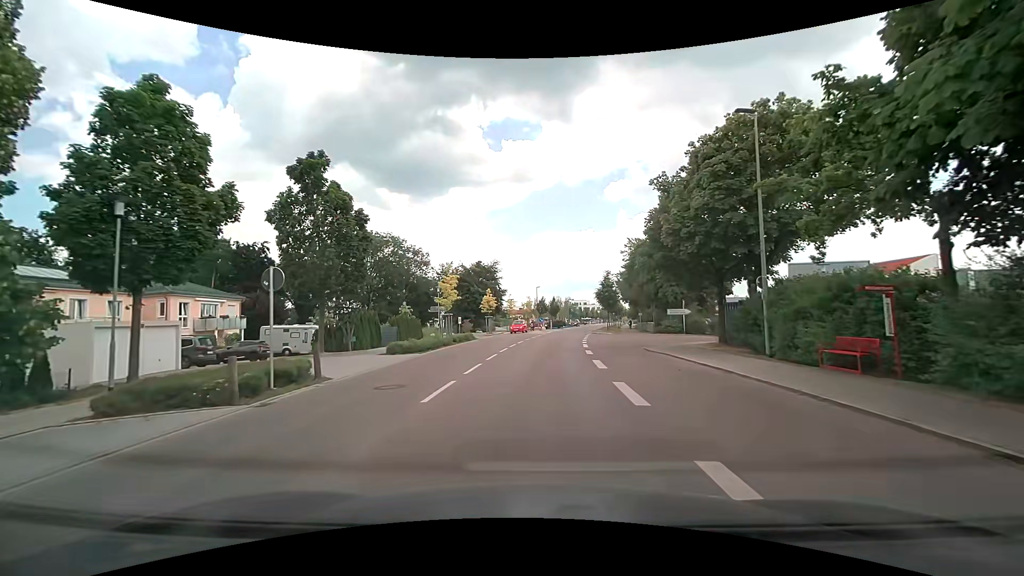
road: tertiary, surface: asphalt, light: Day
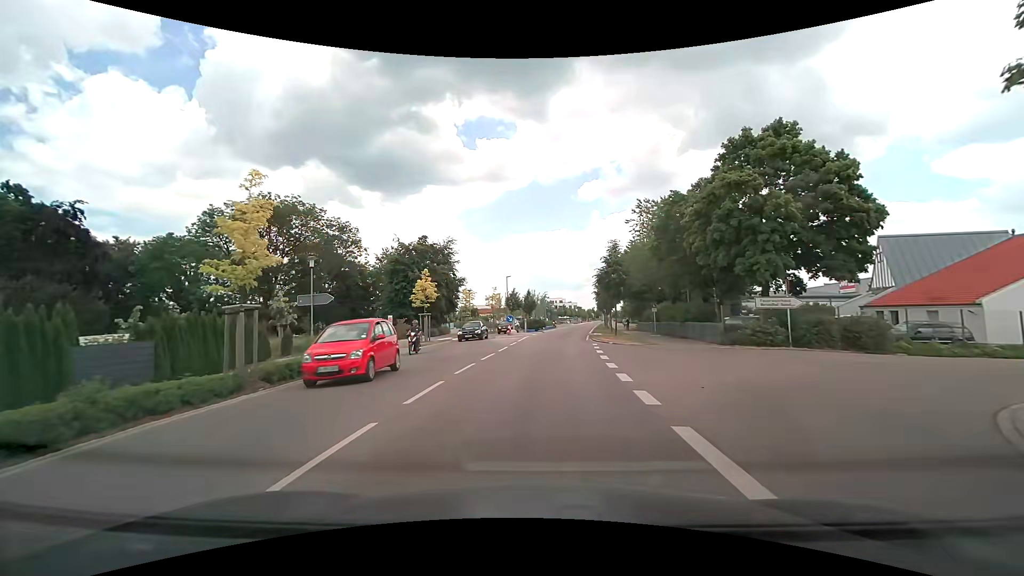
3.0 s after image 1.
(+0.6, +22.6) m; +3°
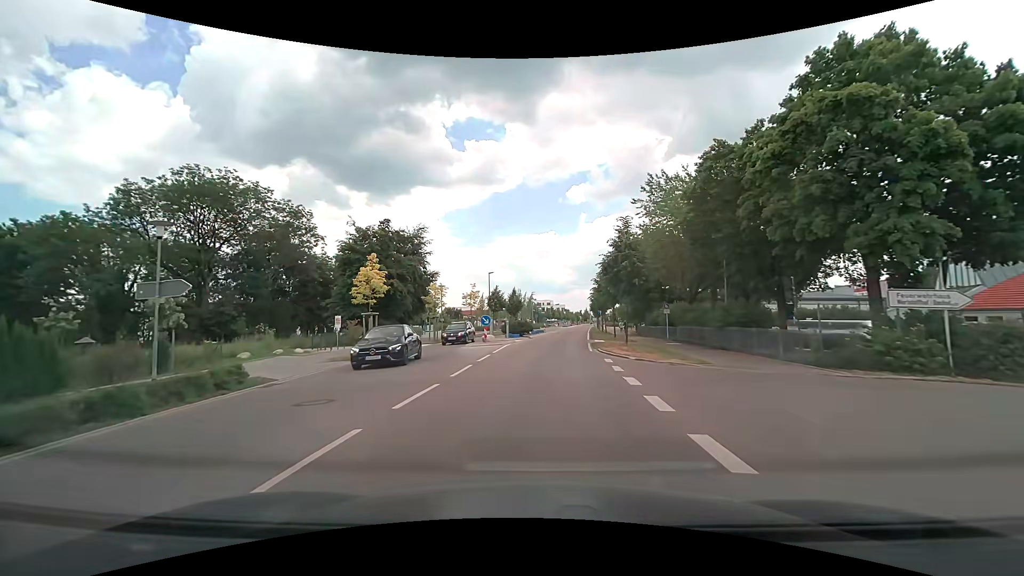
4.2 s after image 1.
(+0.1, +9.4) m; +1°
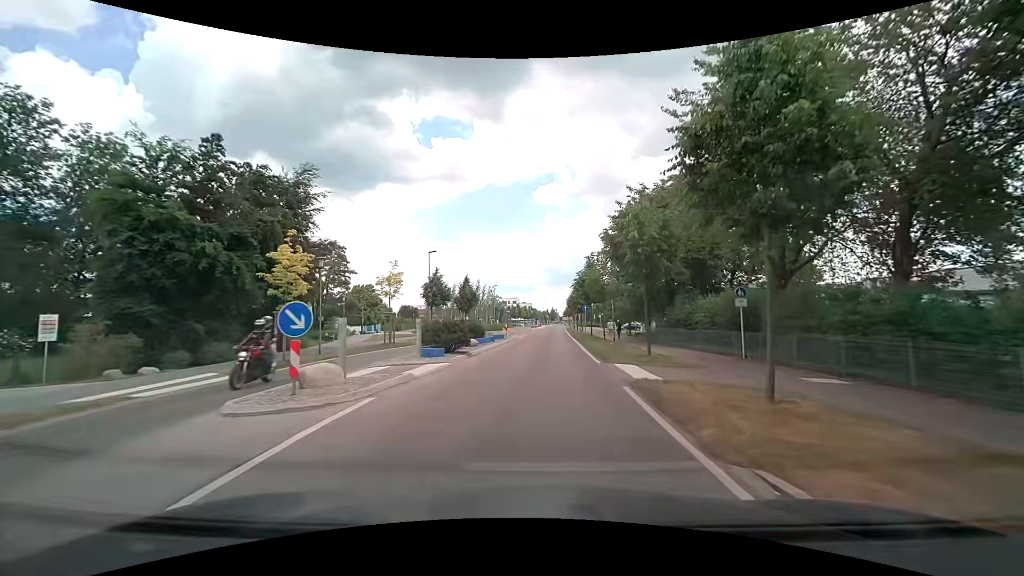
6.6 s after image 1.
(+0.5, +19.8) m; +3°
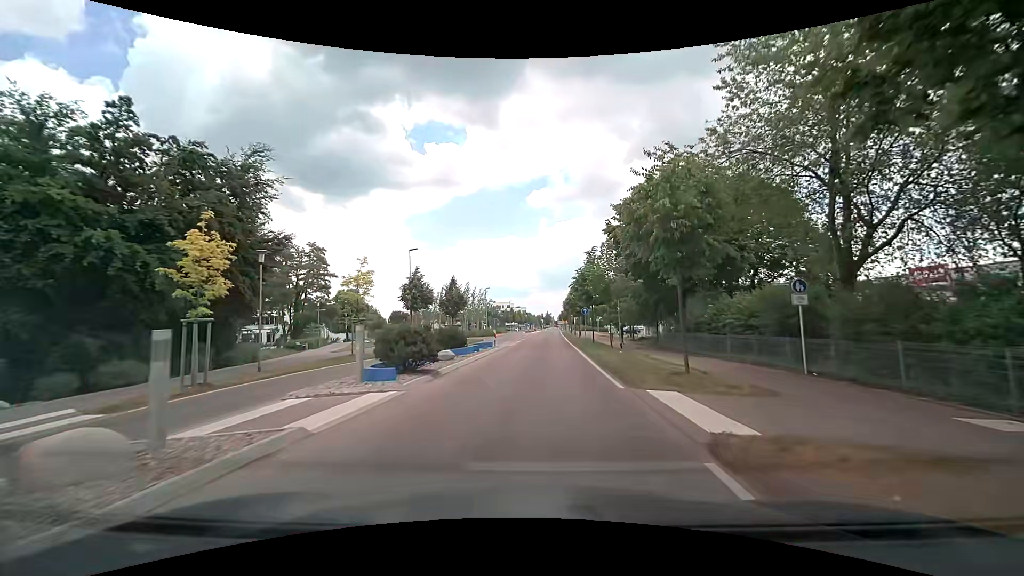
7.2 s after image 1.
(+0.1, +5.0) m; 0°
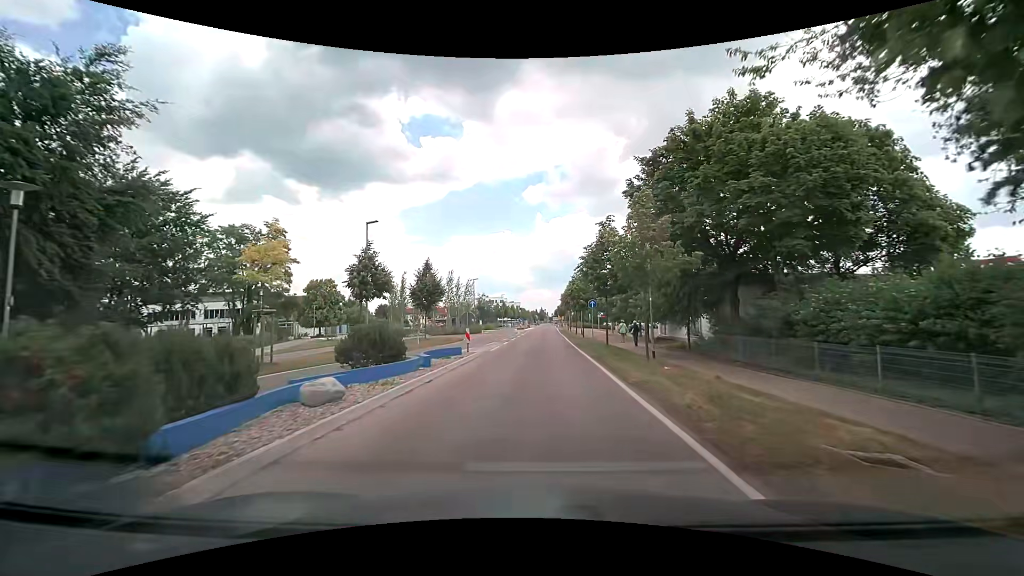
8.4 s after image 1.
(+0.2, +9.6) m; +1°
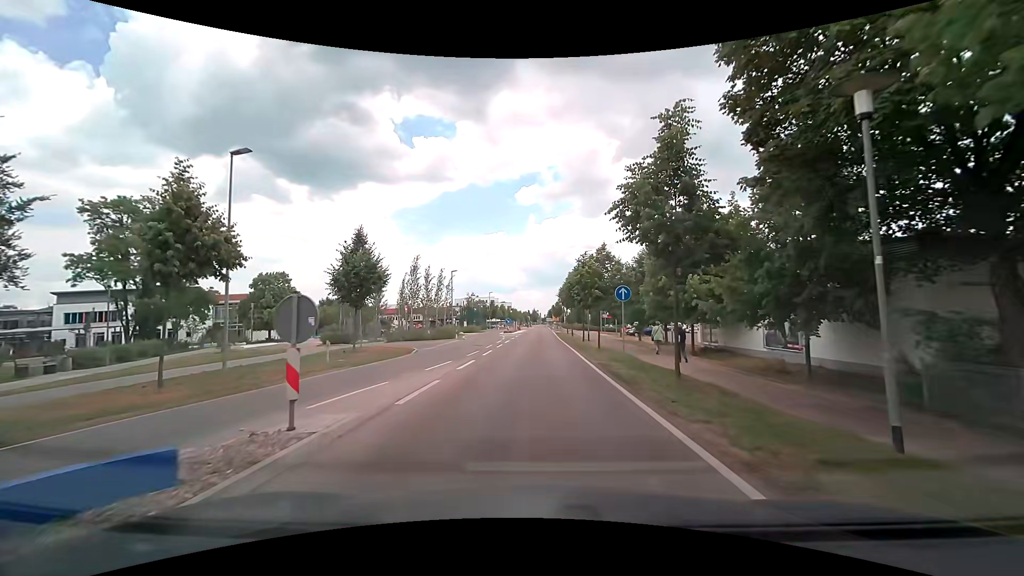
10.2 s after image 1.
(+0.1, +14.0) m; +1°
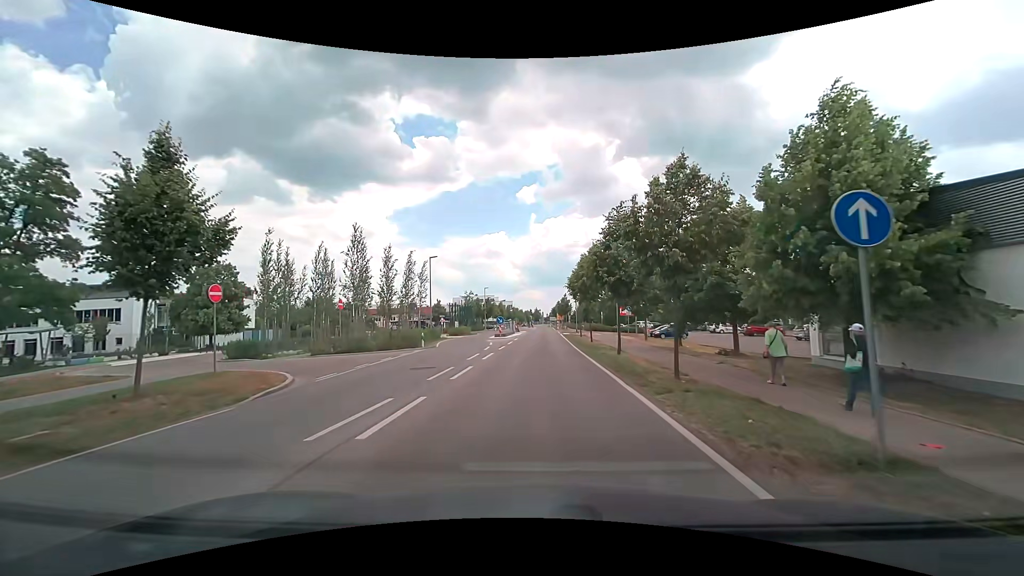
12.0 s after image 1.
(0.0, +14.0) m; +1°
(0, +10) (0, +20) (0, +30) (0, +40) (0, +50) (0, +60) (0, +70) (0, +80) (0, +90) (0, +100) m
